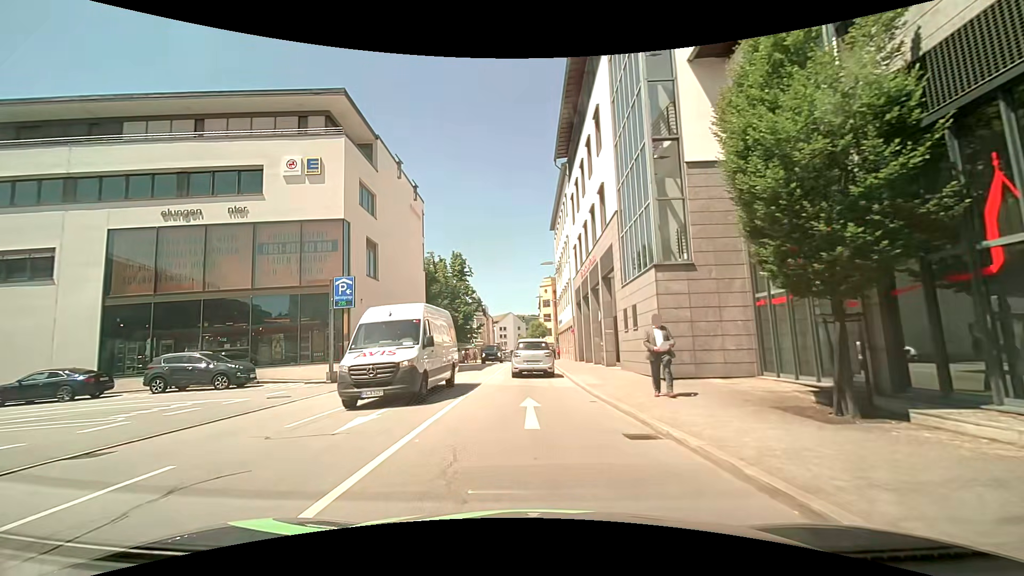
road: primary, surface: asphalt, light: Day
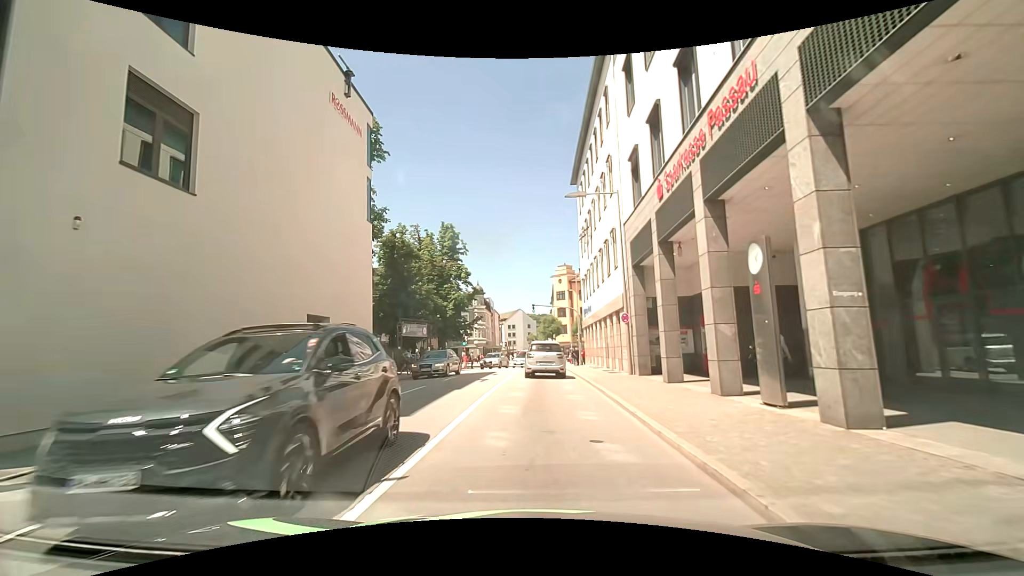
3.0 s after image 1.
(-0.2, +18.2) m; 0°
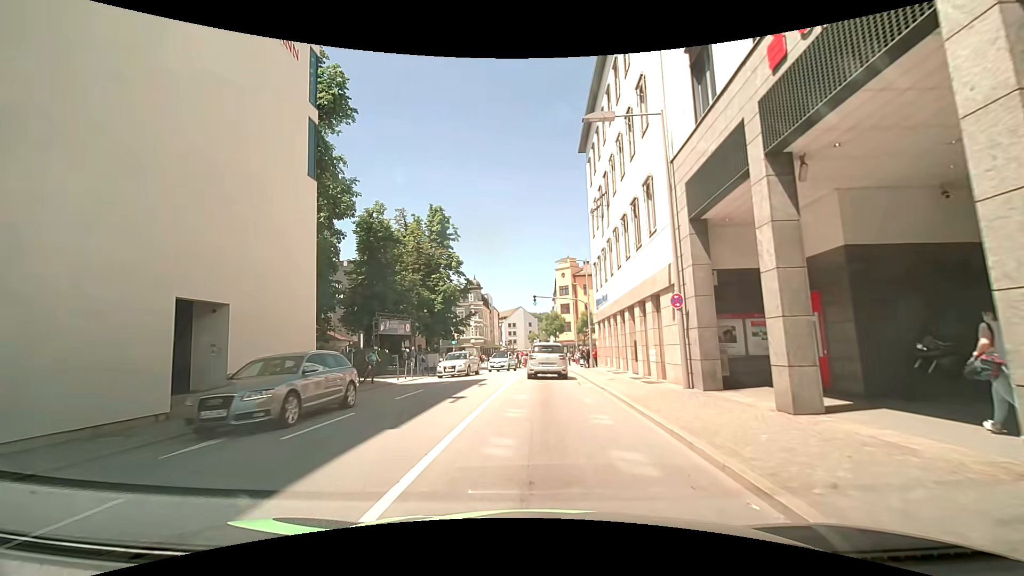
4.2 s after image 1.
(-0.1, +7.5) m; -2°
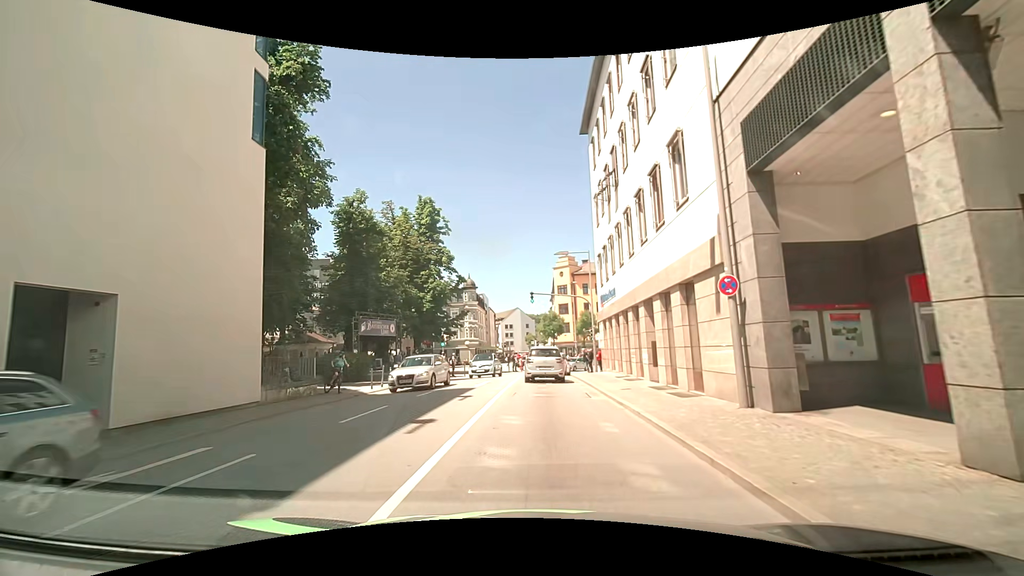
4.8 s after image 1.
(+0.1, +3.9) m; +1°
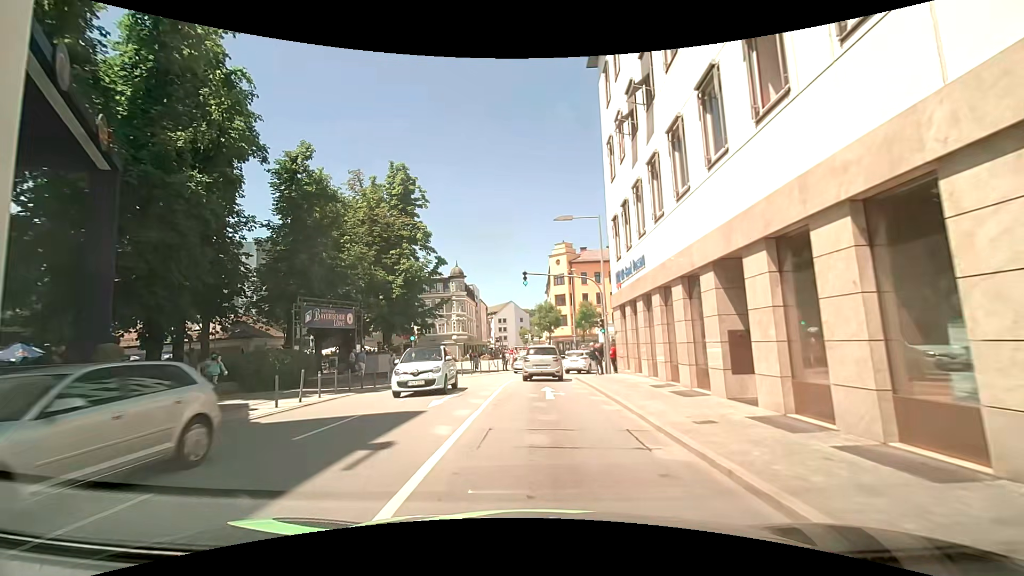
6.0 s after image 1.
(+0.1, +8.0) m; +1°
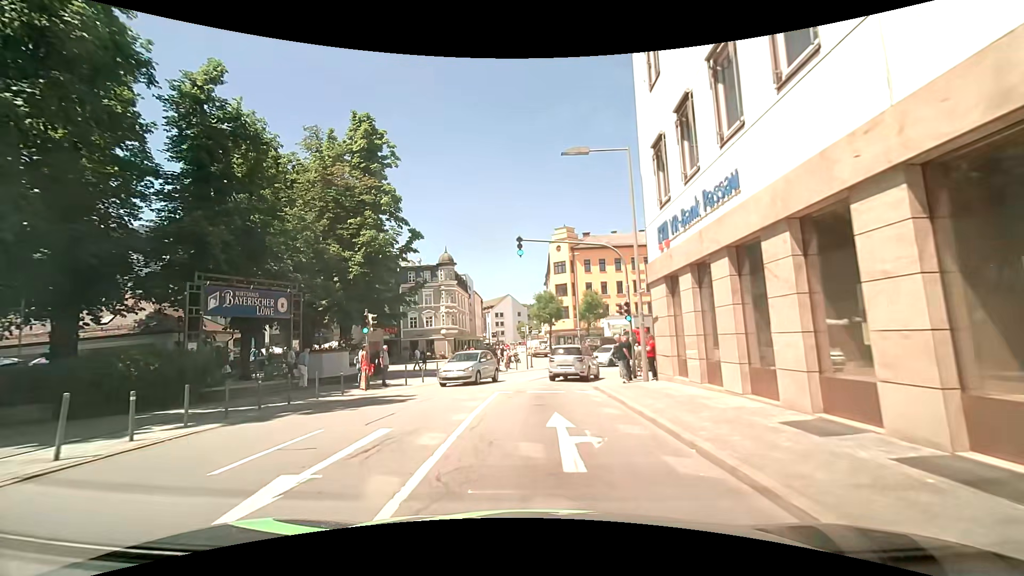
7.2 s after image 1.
(-0.1, +8.3) m; -1°
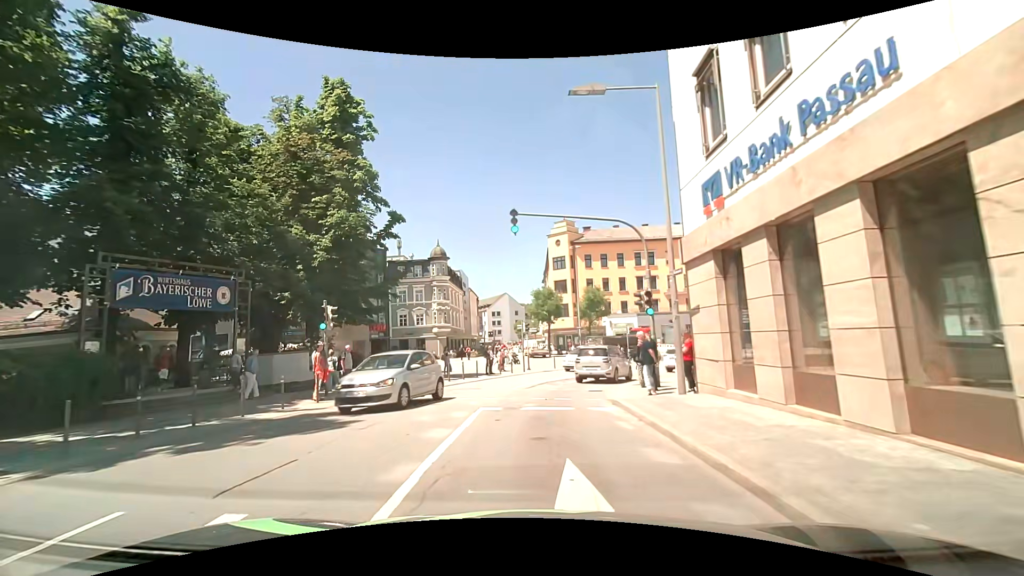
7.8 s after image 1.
(0.0, +4.2) m; +1°
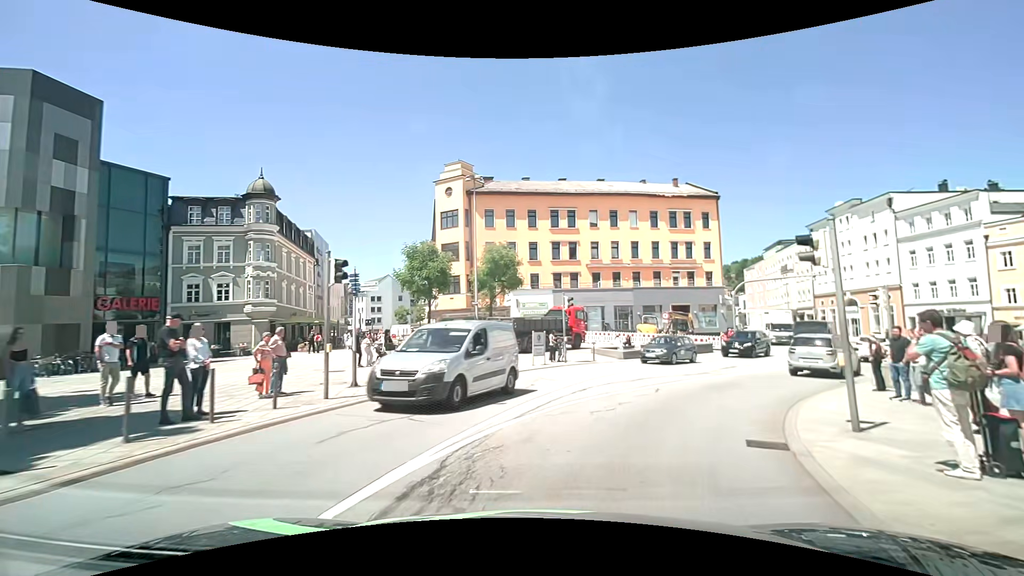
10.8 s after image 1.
(+1.0, +20.7) m; +12°
